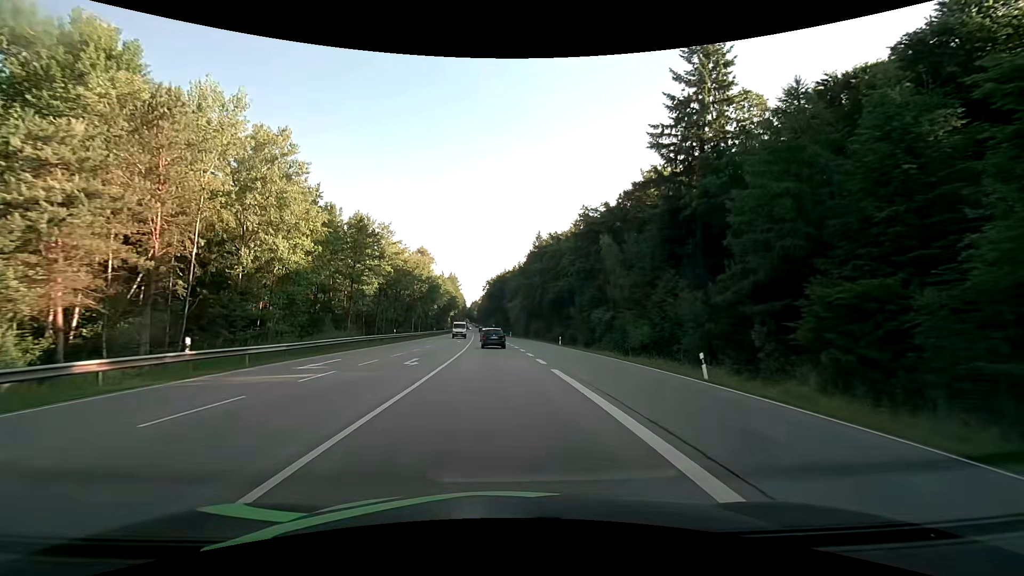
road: secondary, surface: asphalt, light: Day
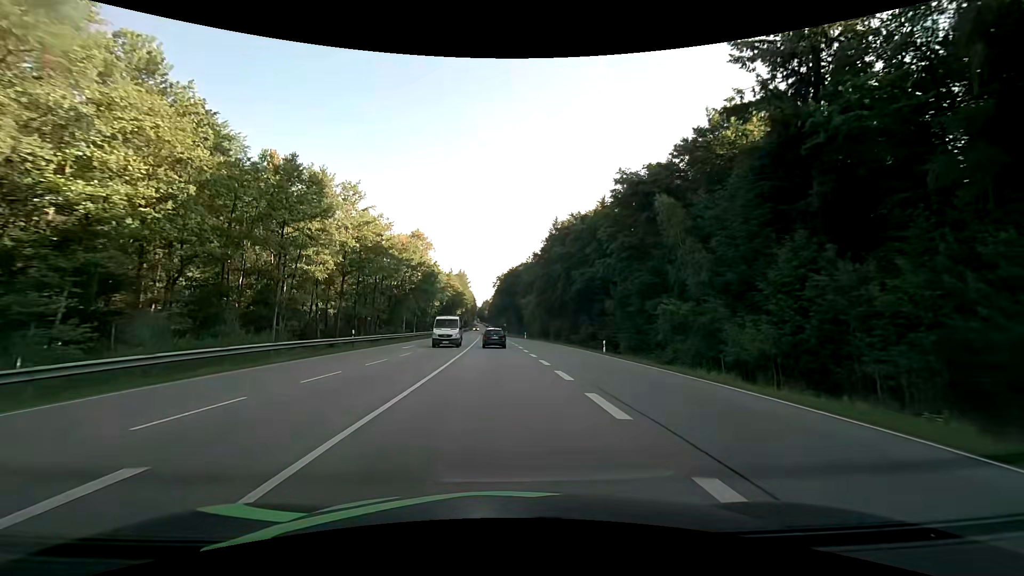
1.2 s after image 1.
(-0.2, +18.7) m; -1°
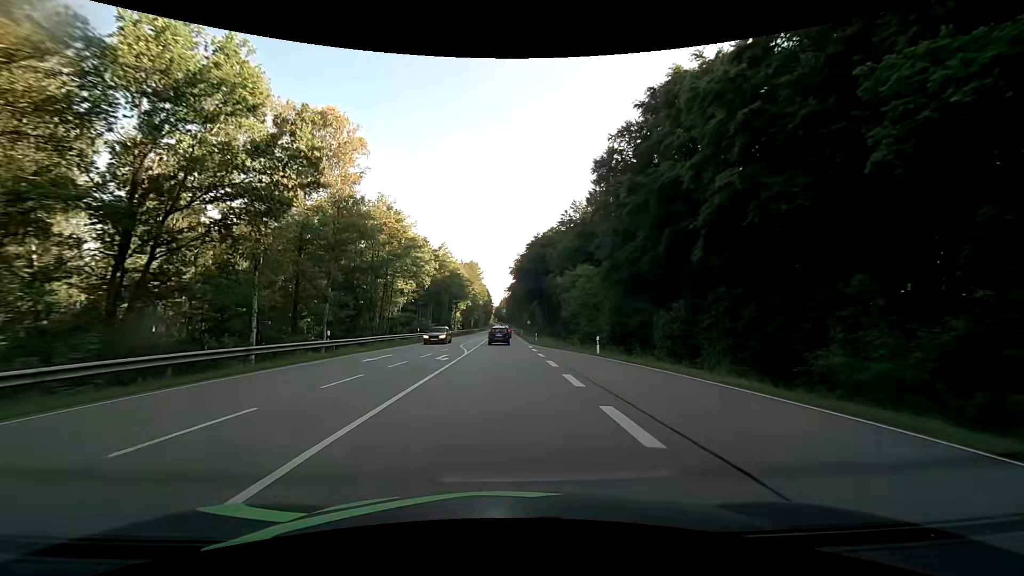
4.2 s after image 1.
(-1.2, +49.9) m; -3°
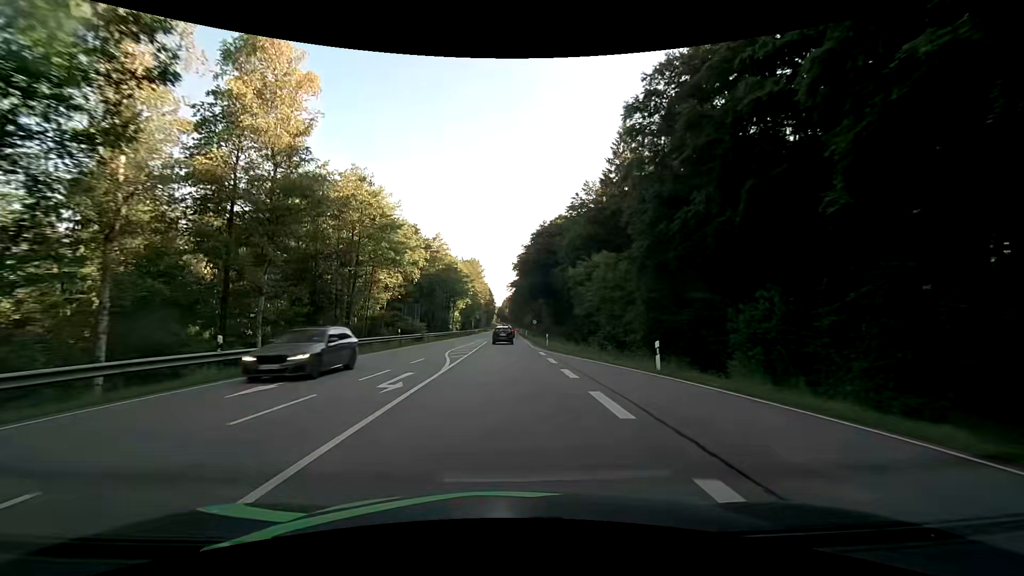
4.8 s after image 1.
(0.0, +10.3) m; 0°
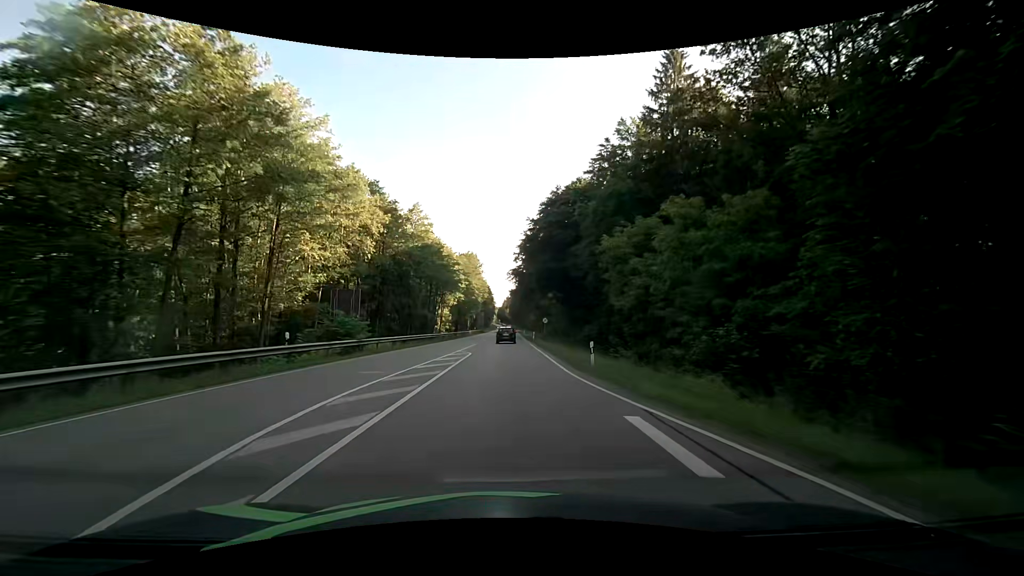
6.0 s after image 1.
(-0.1, +20.8) m; 0°
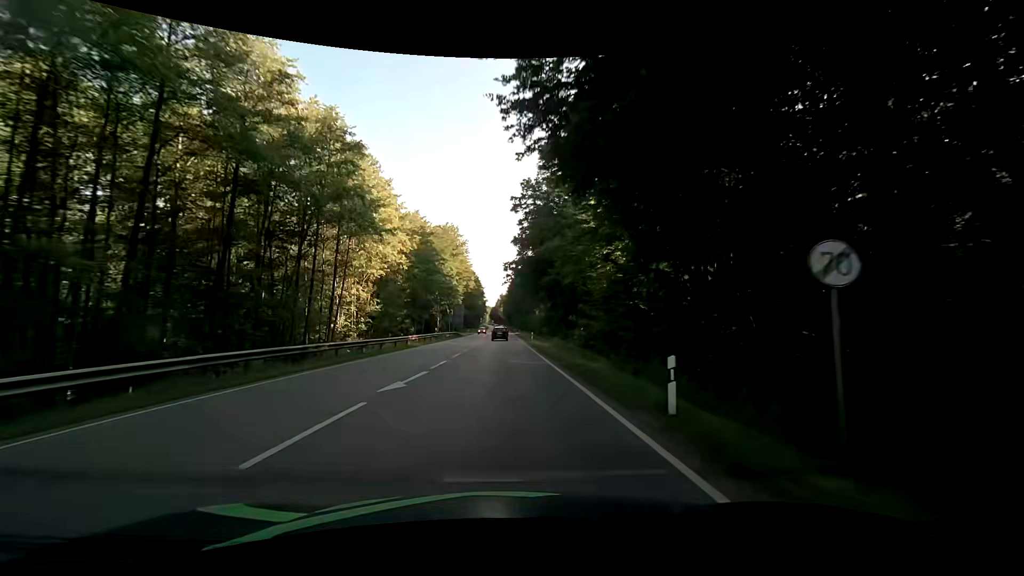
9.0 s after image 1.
(+0.1, +52.7) m; 0°
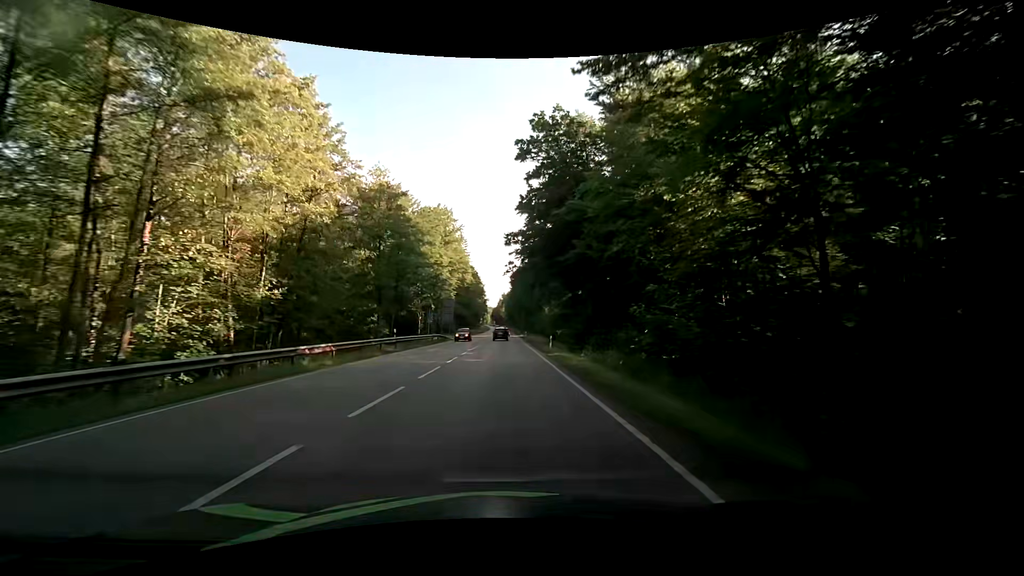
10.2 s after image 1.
(0.0, +21.3) m; +1°
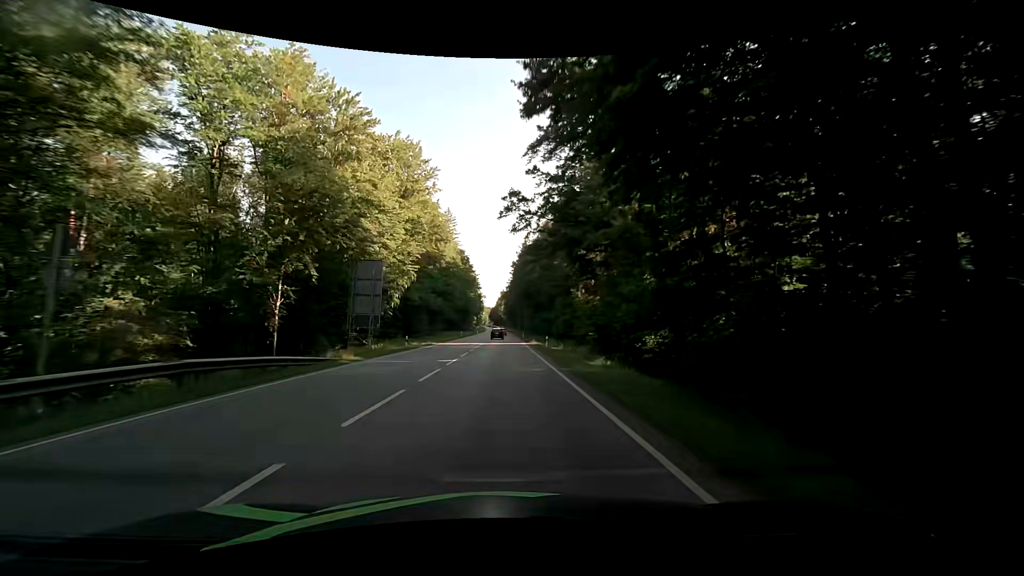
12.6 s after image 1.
(-0.2, +42.7) m; 0°
(0, +10) (0, +20) (0, +30) (0, +40) (0, +50) (0, +60) (0, +70) (0, +80) (0, +90) (0, +100) m
